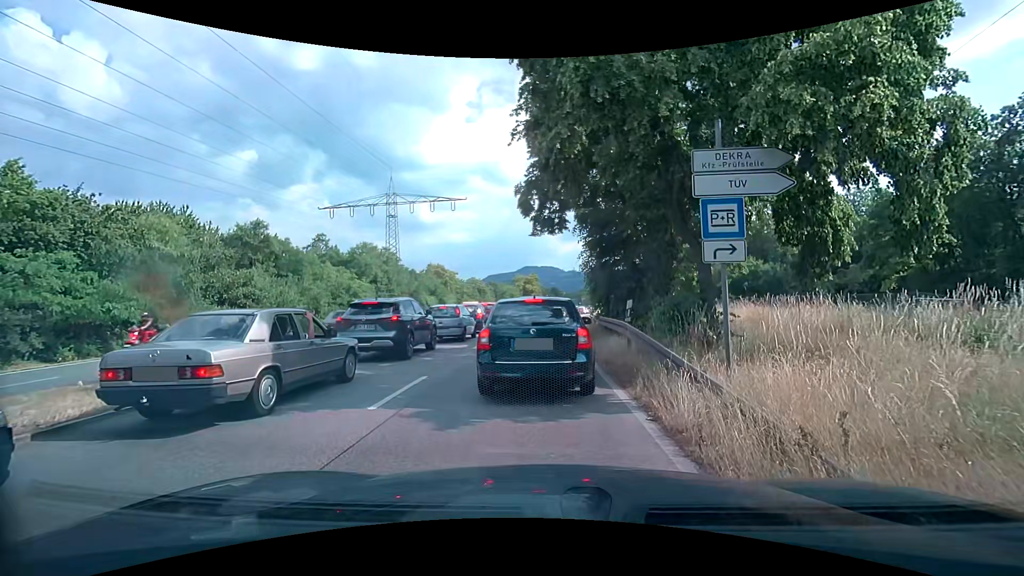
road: primary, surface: asphalt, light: Day
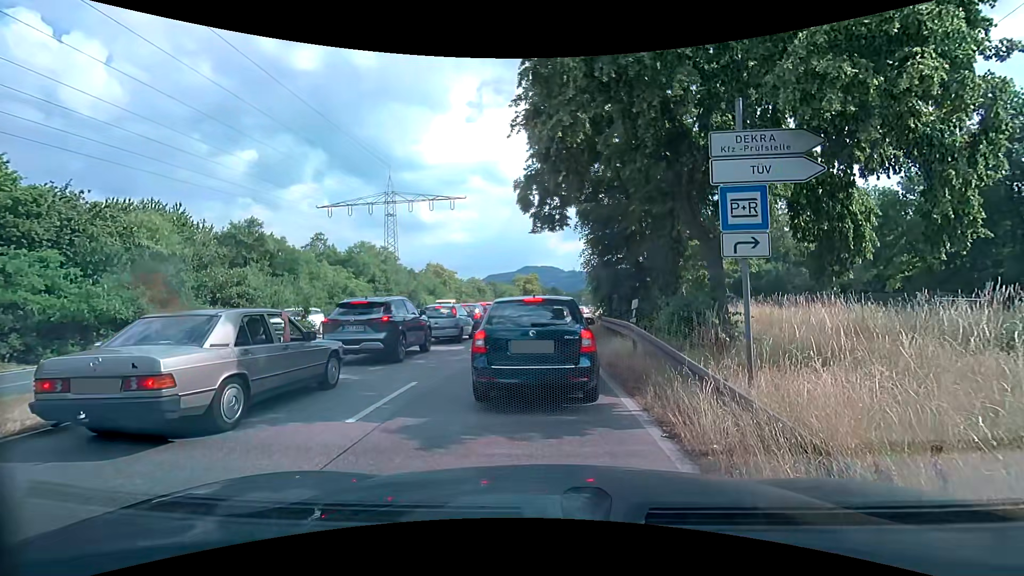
(0.0, +0.7) m; 0°
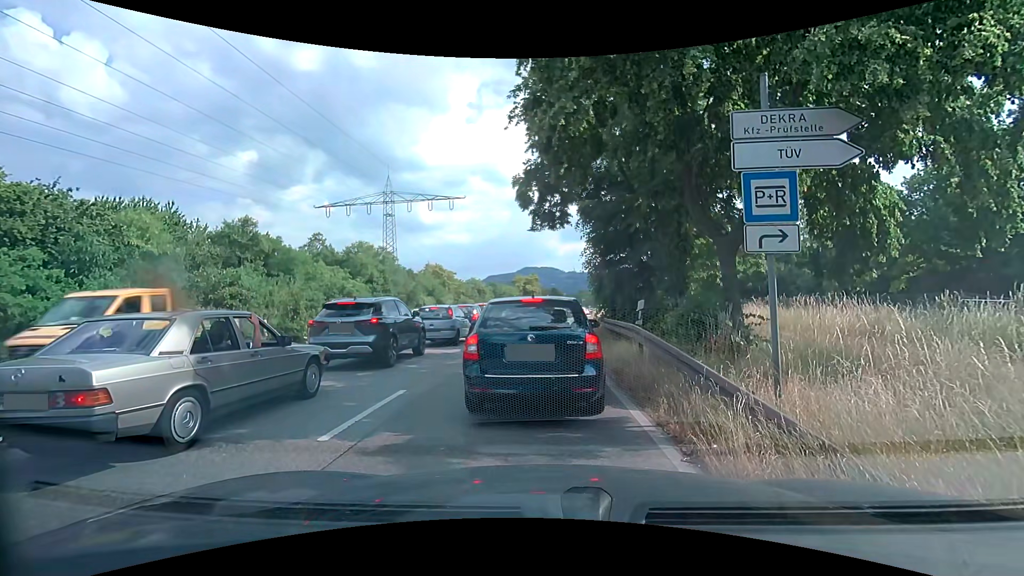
(0.0, +0.7) m; 0°
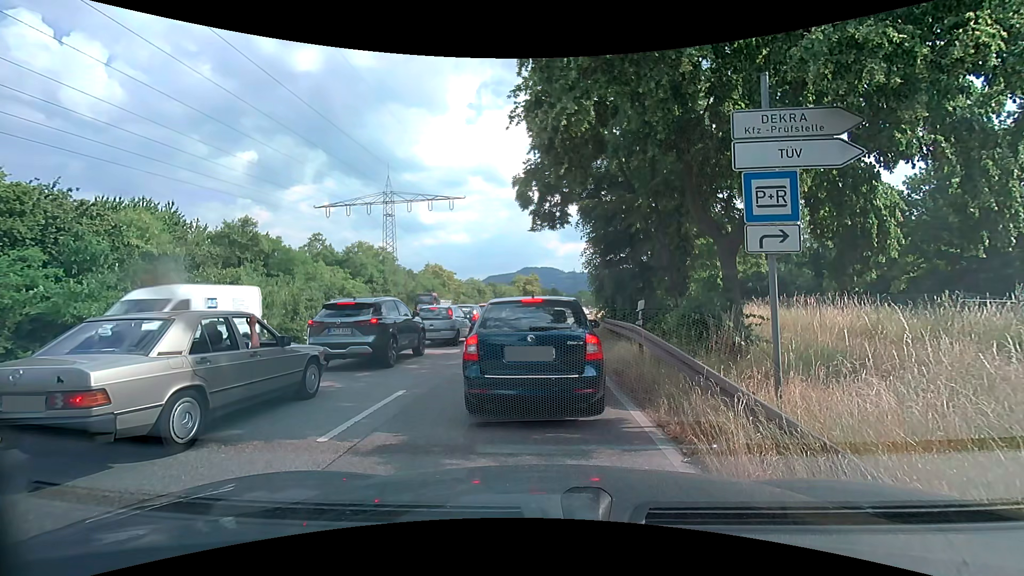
(0.0, +0.1) m; 0°
